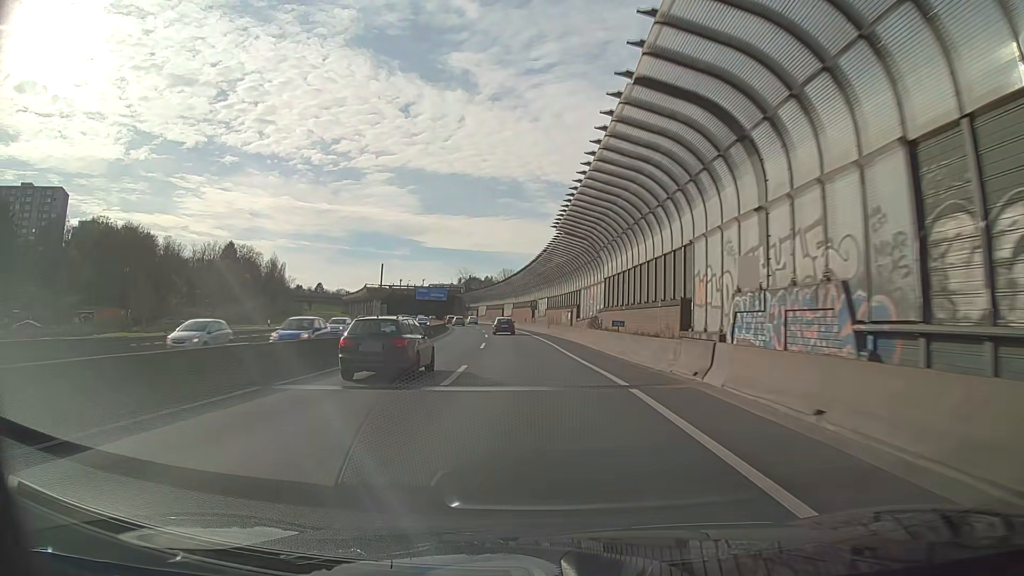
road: motorway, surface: asphalt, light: Day
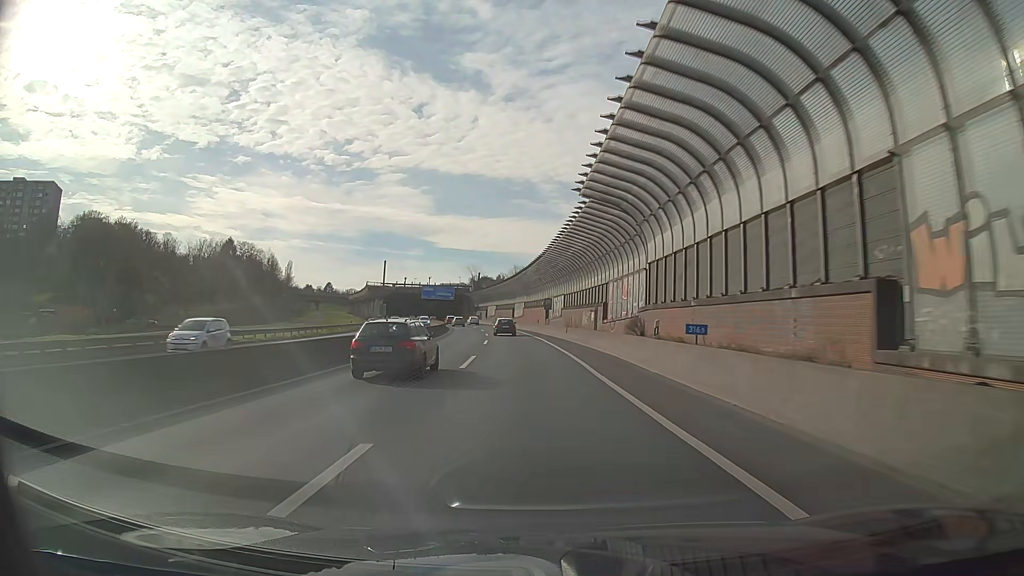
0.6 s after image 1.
(-0.1, +12.5) m; -2°
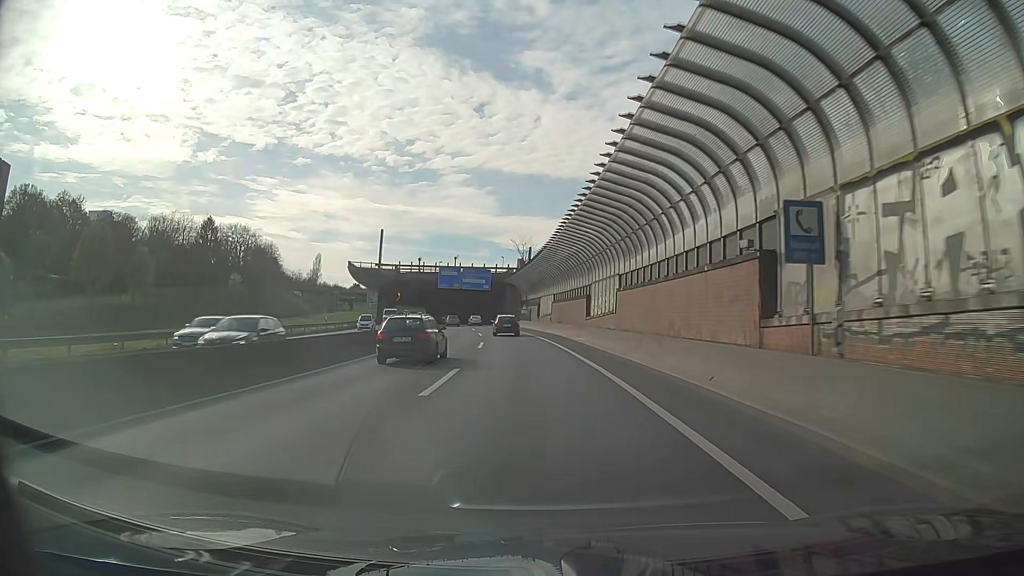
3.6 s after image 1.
(-2.6, +62.1) m; -5°
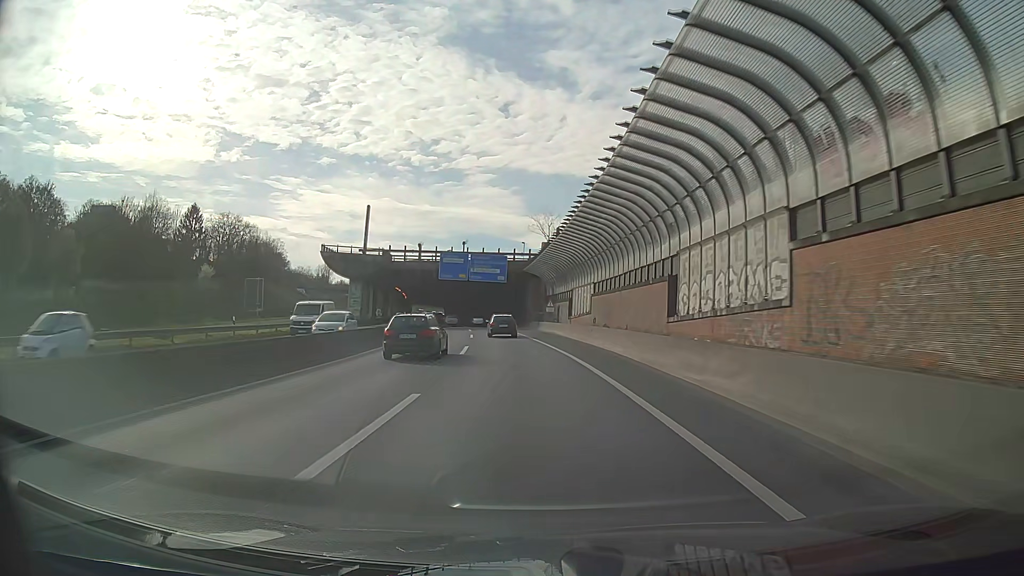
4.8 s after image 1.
(-0.4, +24.1) m; -2°
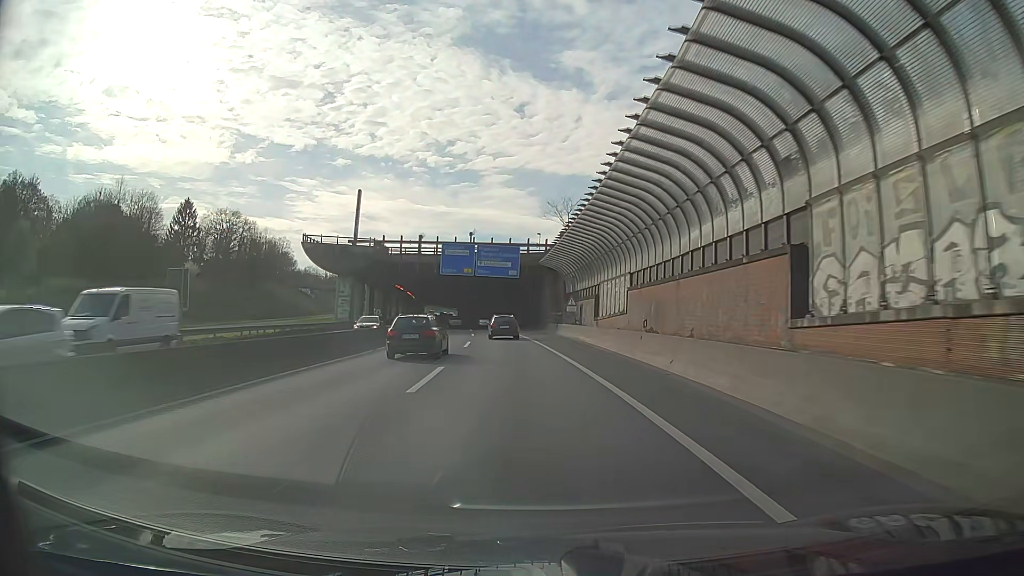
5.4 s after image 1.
(-0.1, +11.7) m; -1°
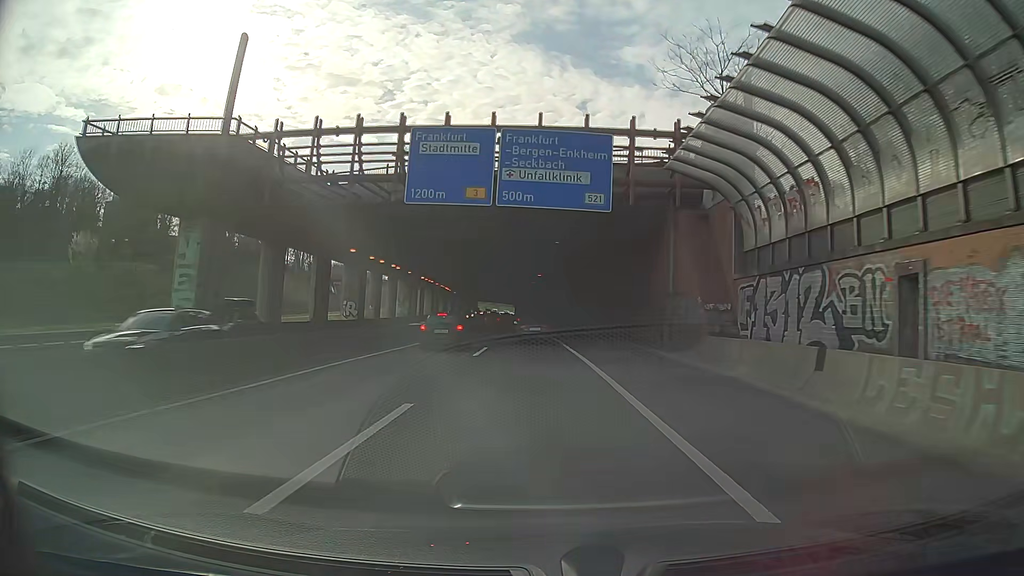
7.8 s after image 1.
(-2.3, +43.8) m; -6°
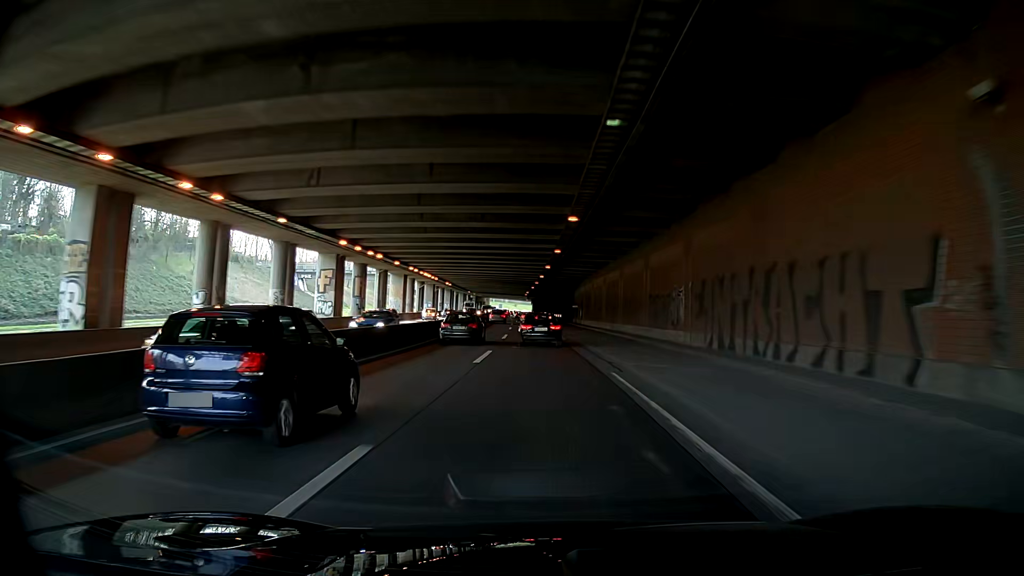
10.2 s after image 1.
(-0.8, +39.7) m; -4°
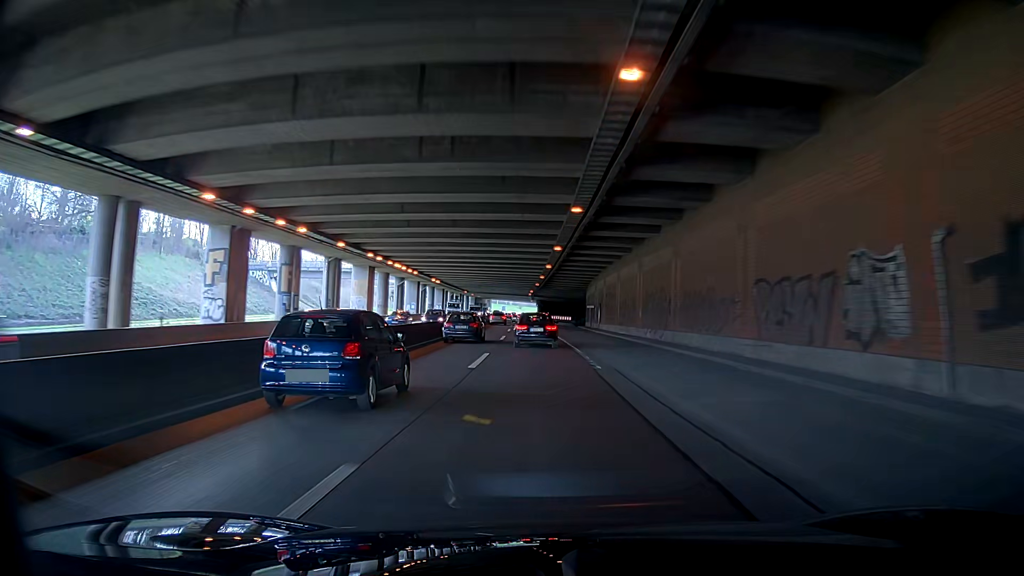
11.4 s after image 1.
(+0.1, +18.7) m; -3°
